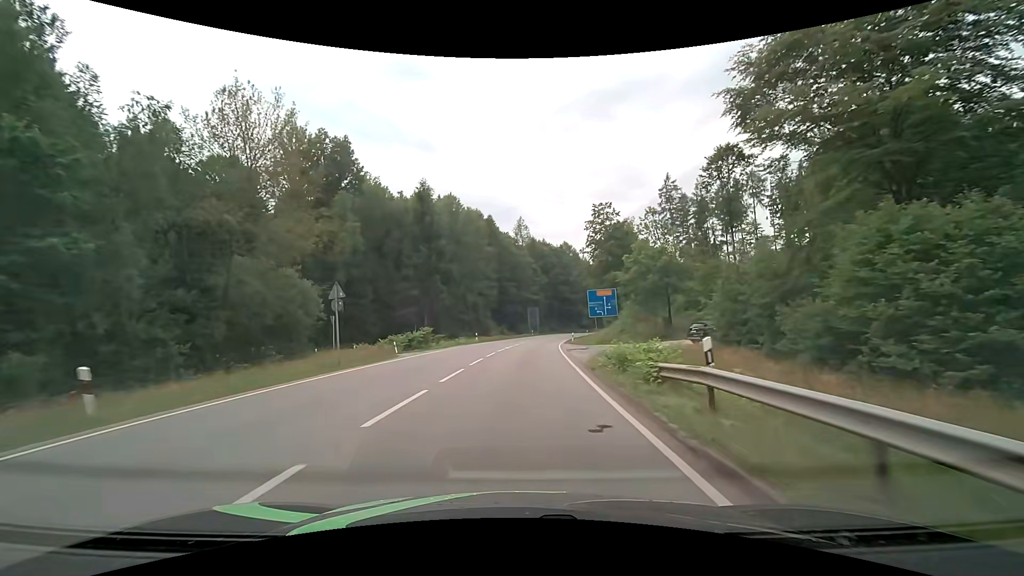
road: secondary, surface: asphalt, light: Day
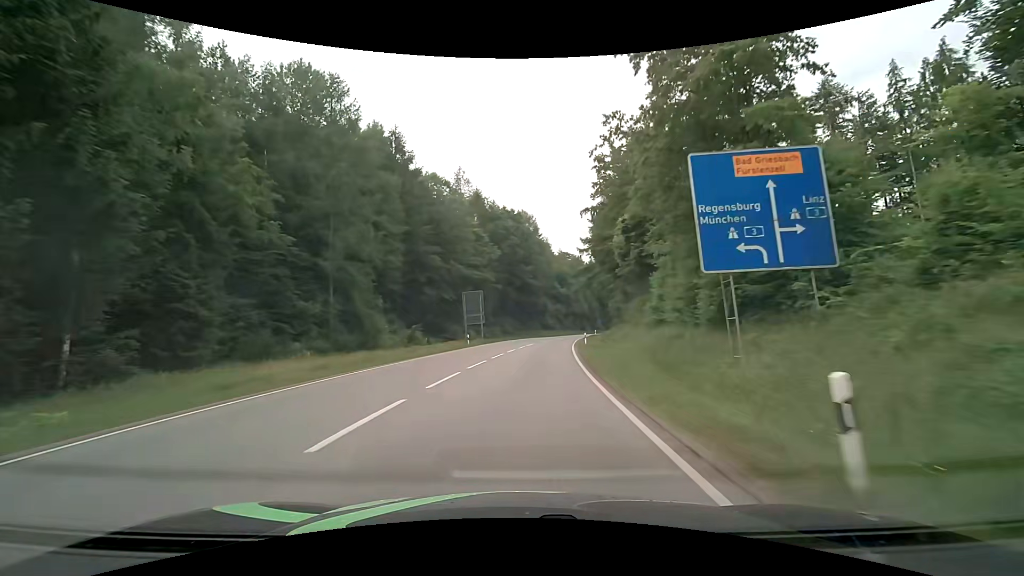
(+2.8, +49.2) m; +6°
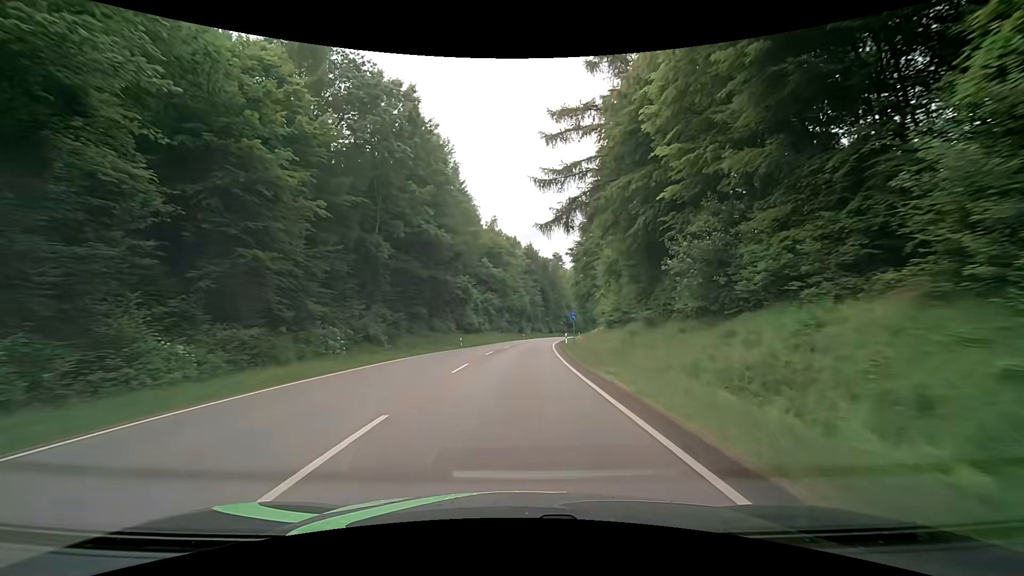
(+3.3, +50.4) m; +8°
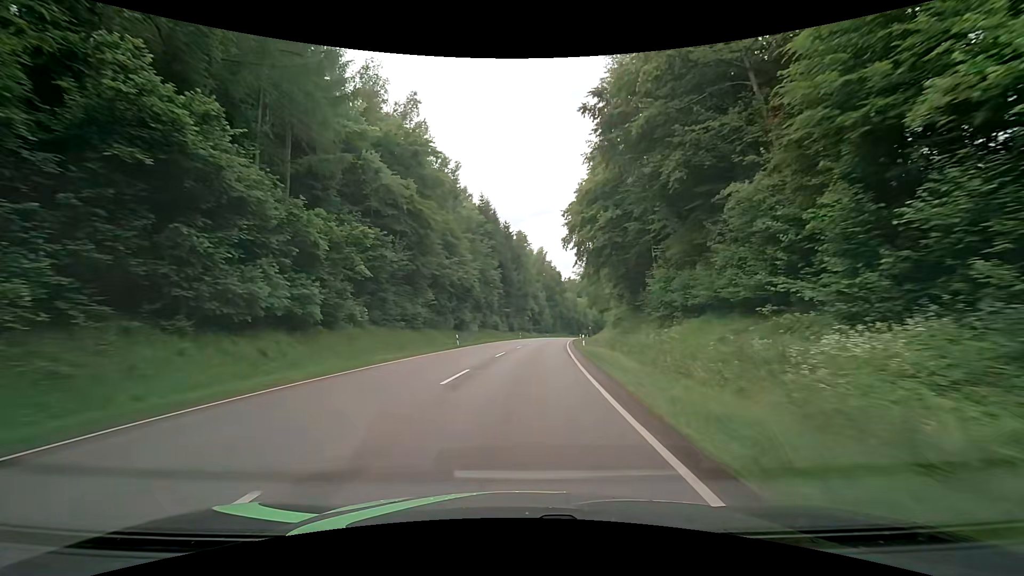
(+2.5, +51.9) m; +5°
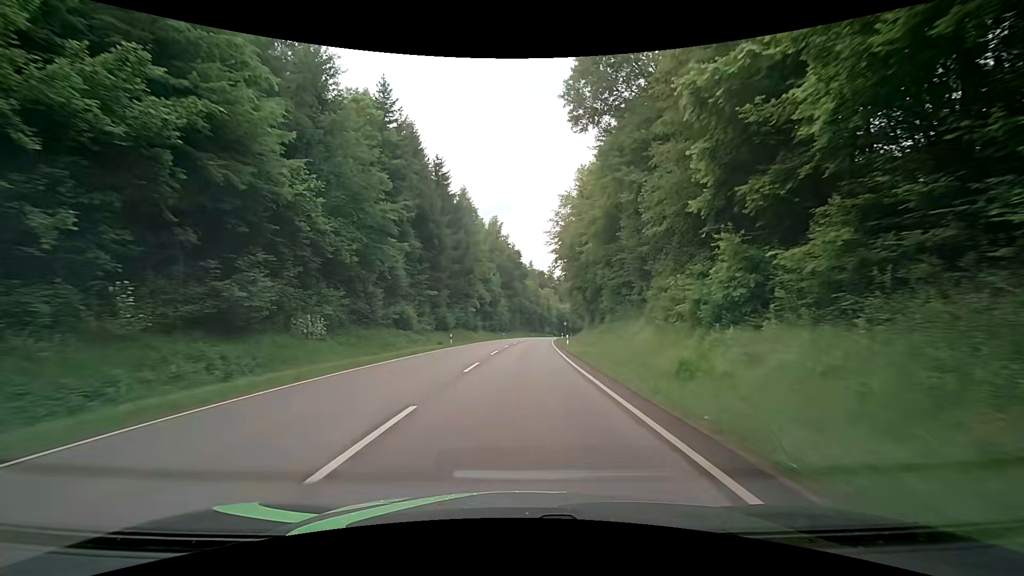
(+2.5, +42.7) m; +5°
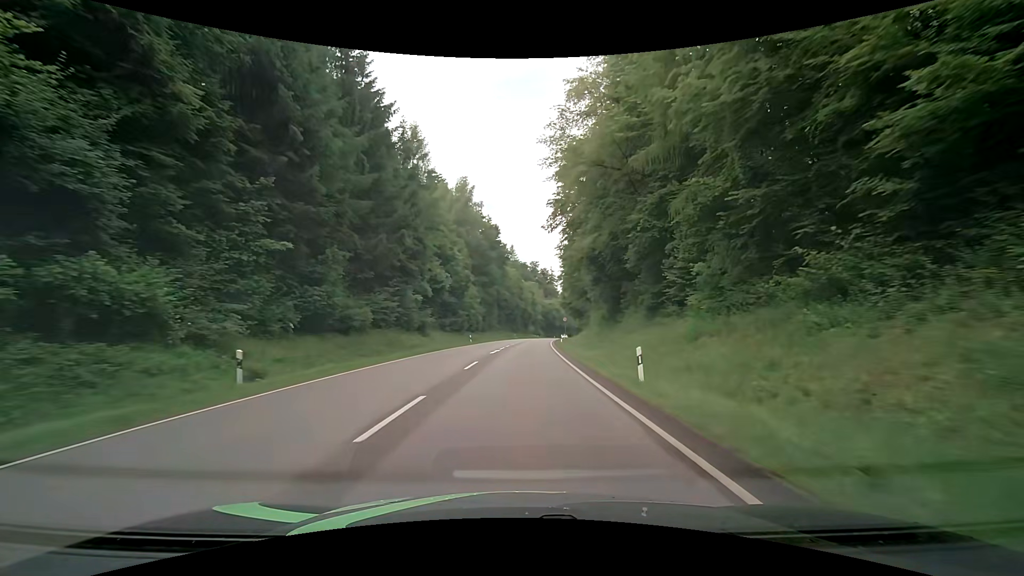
(+0.7, +31.5) m; +2°
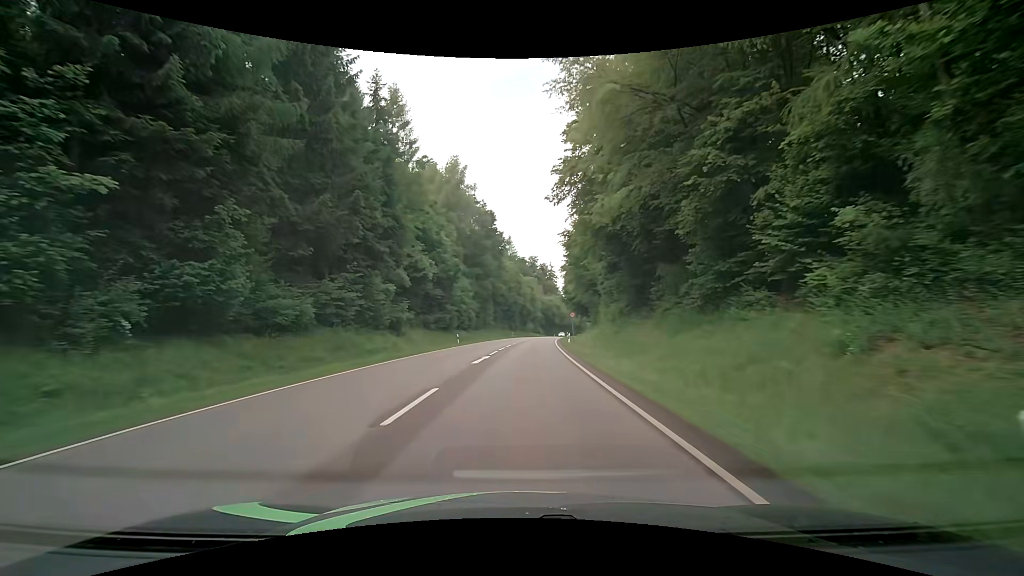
(+0.1, +10.2) m; +1°
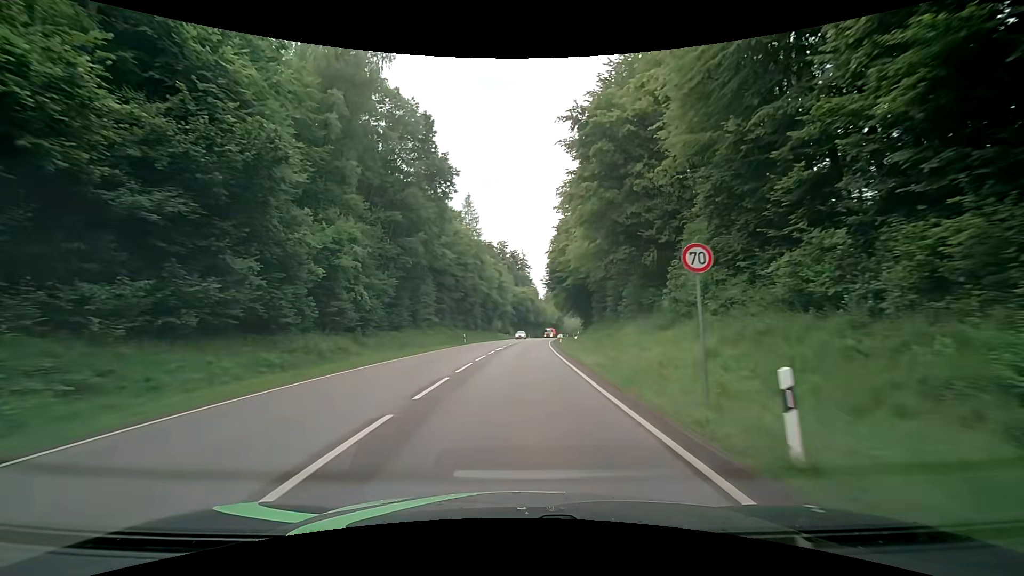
(+1.1, +40.0) m; +4°
(0, +10) (0, +20) (0, +30) (0, +40) (+1, +50) (+1, +60) (+2, +70) (+2, +80) (+3, +90) (+4, +100) m
